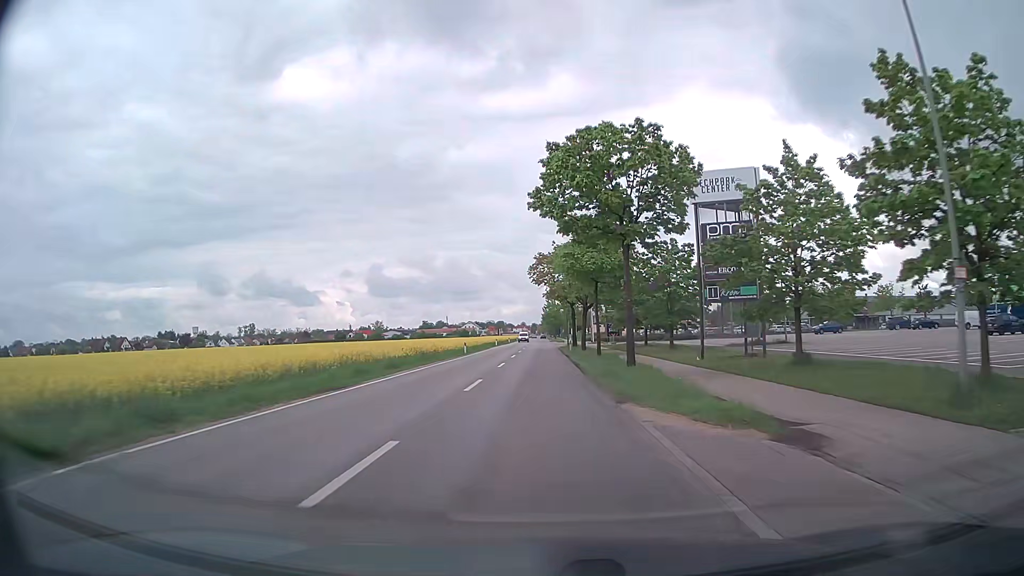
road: secondary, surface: asphalt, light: Day
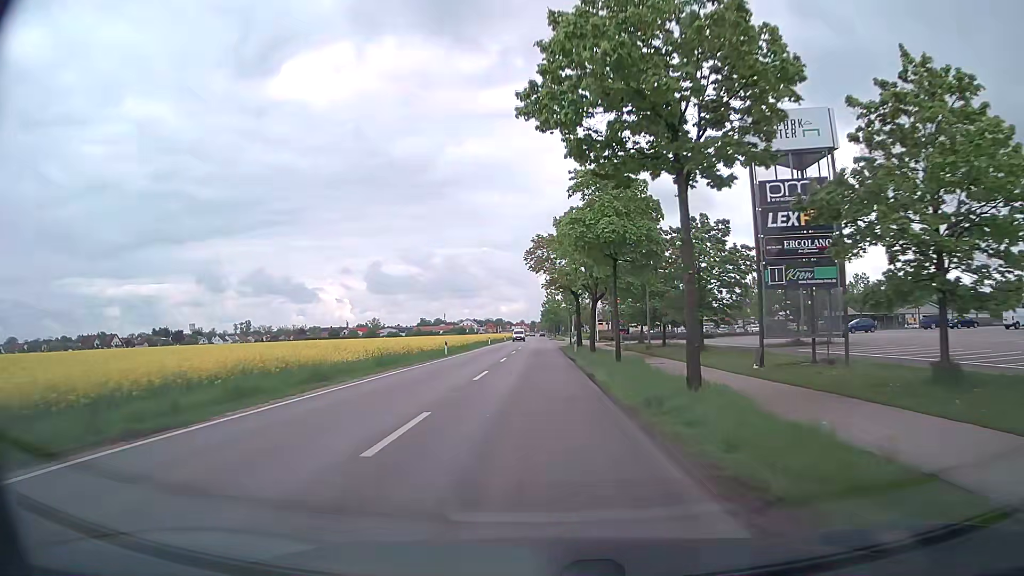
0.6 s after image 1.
(0.0, +9.2) m; 0°
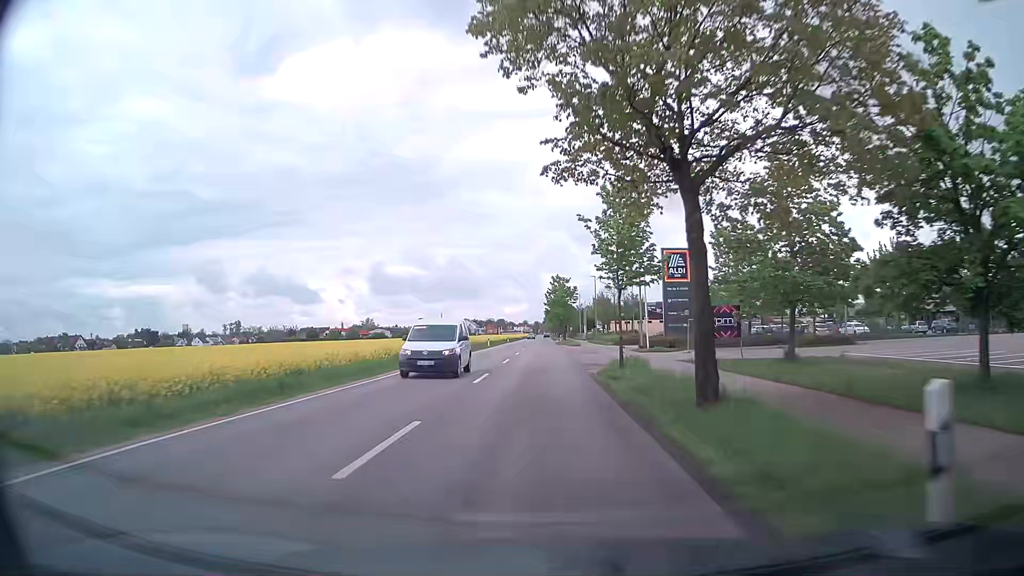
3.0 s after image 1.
(-0.2, +37.3) m; 0°
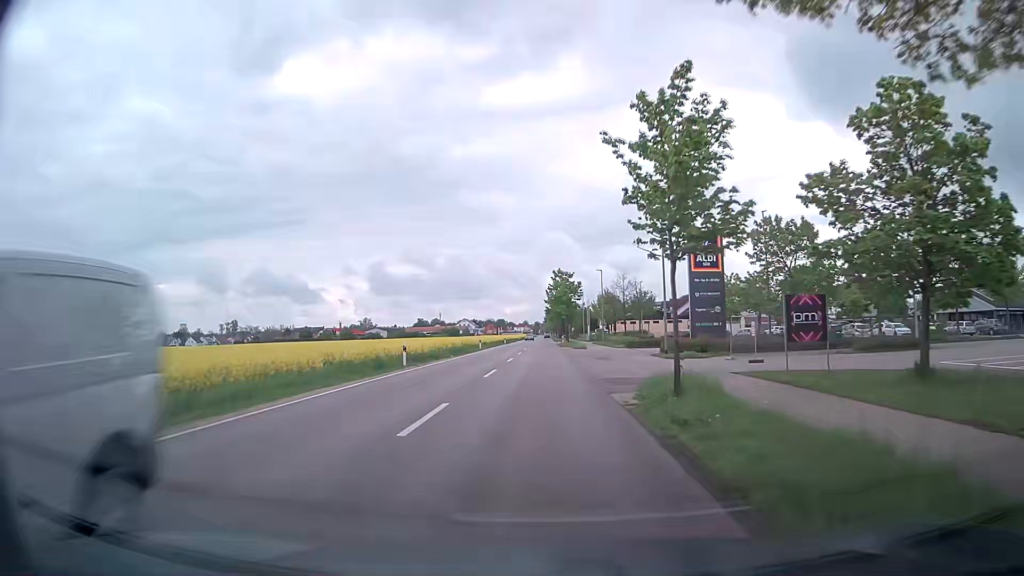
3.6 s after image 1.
(0.0, +9.4) m; 0°
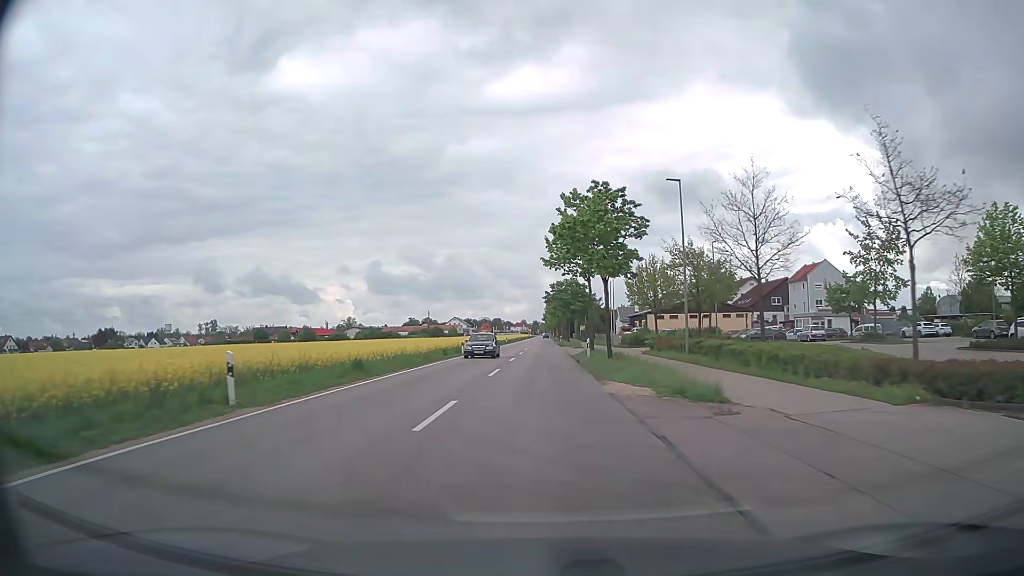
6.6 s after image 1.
(0.0, +47.8) m; 0°
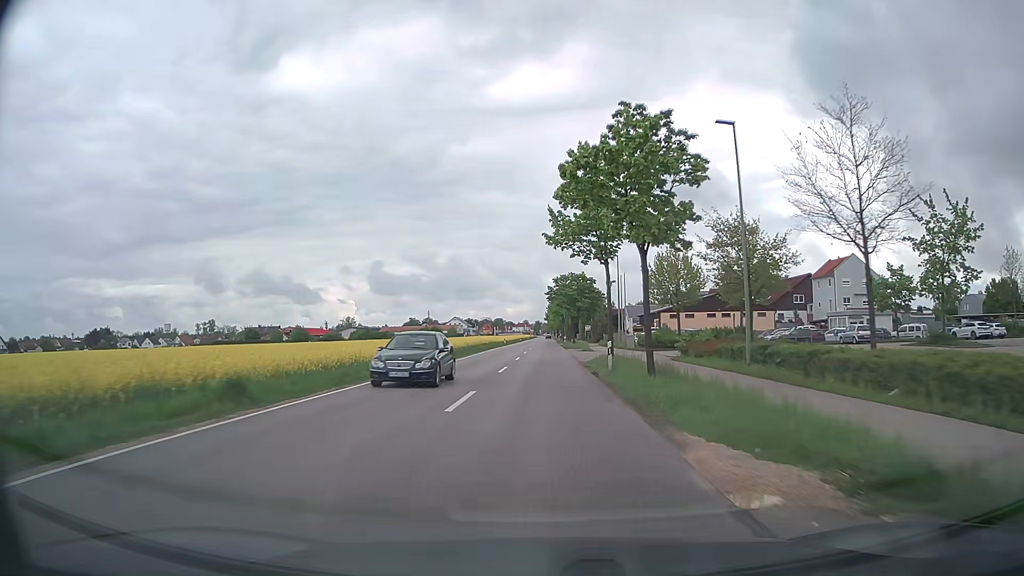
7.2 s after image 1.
(0.0, +9.7) m; 0°
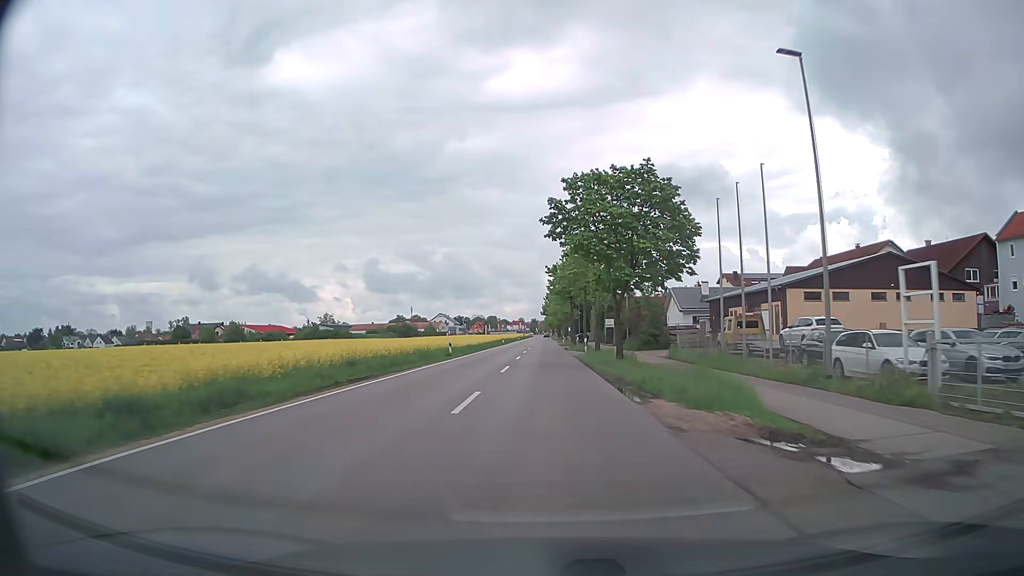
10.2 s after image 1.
(0.0, +48.7) m; 0°
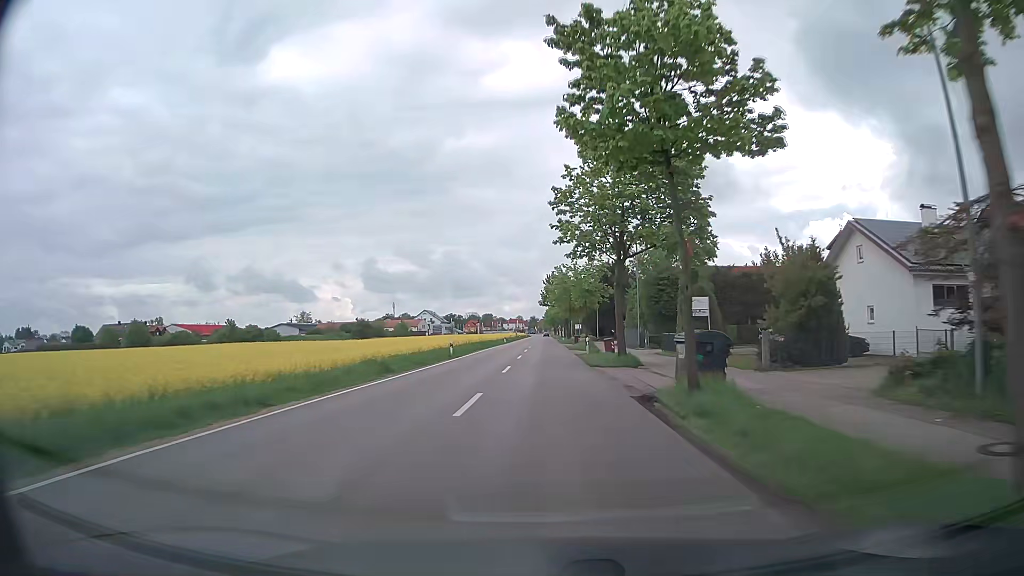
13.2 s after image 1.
(-0.1, +48.5) m; 0°
(0, +10) (0, +20) (0, +30) (0, +40) (0, +50) (0, +60) (0, +70) (0, +80) (0, +90) (0, +100) m
